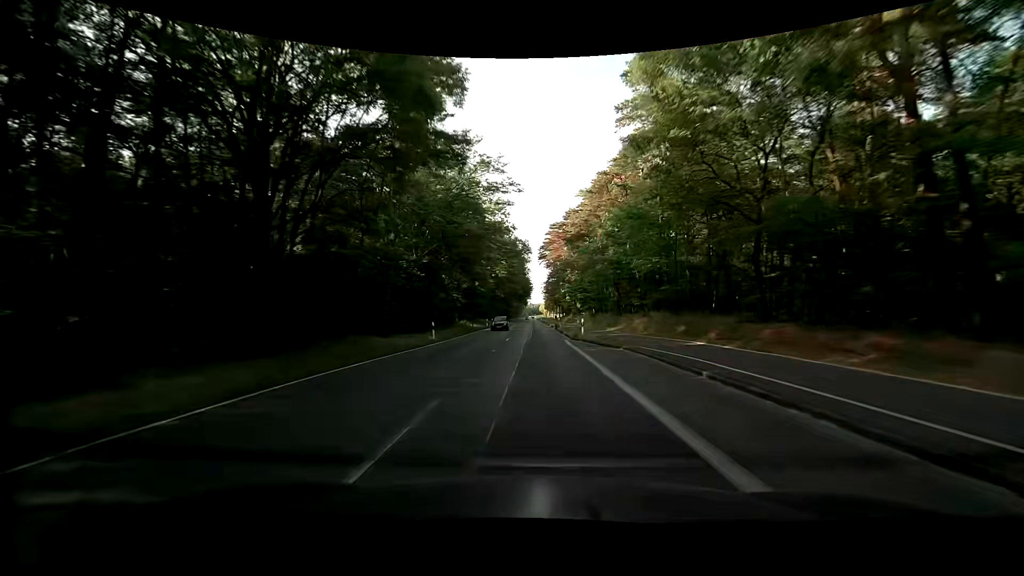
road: secondary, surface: asphalt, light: Day
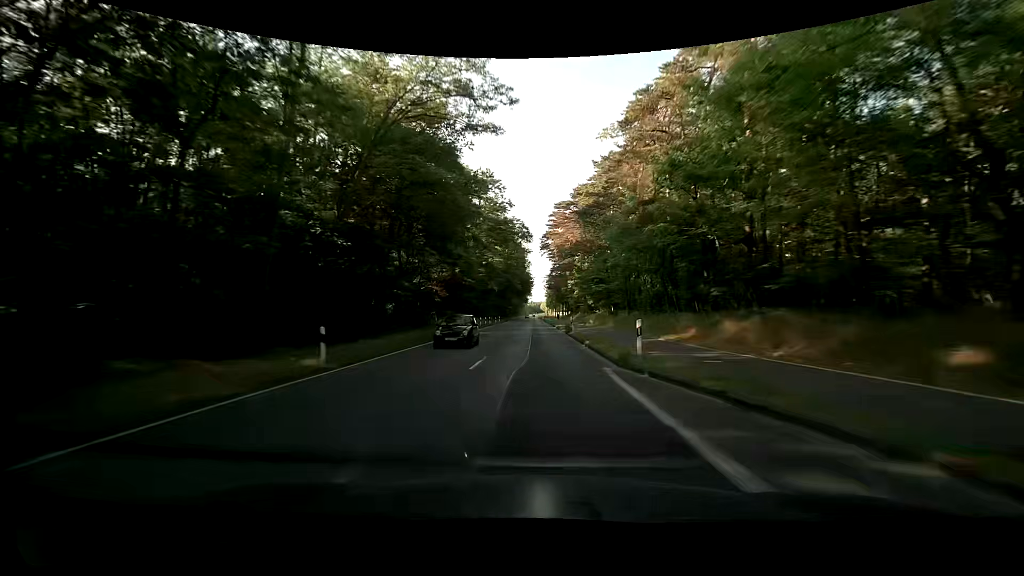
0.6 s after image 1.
(0.0, +15.8) m; 0°
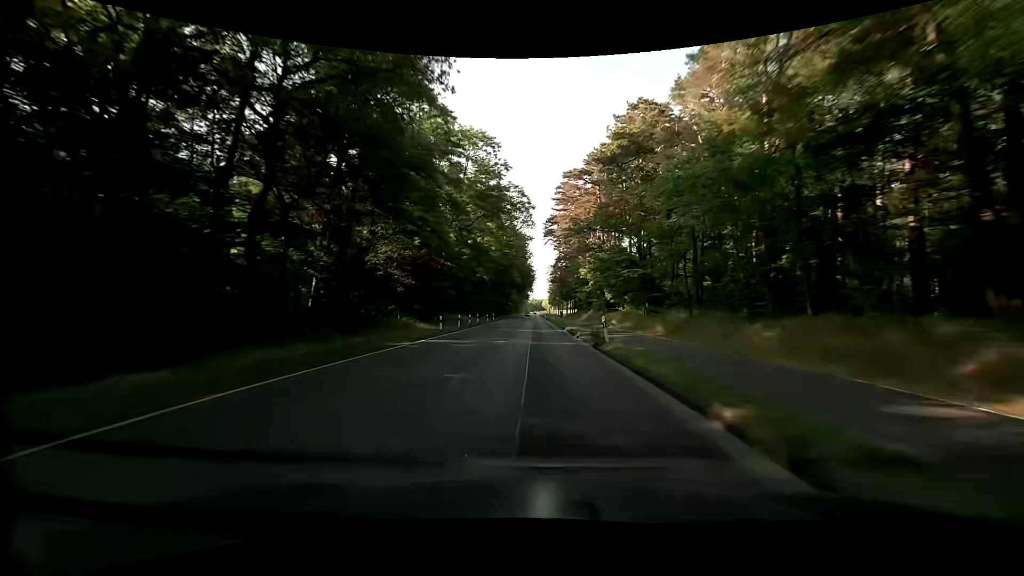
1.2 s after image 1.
(-0.1, +15.8) m; -1°
(0, +10) (0, +20) (0, +30) (0, +40) (0, +50) (0, +60) (+1, +70) (+1, +80) (+1, +90) (+1, +100) m
